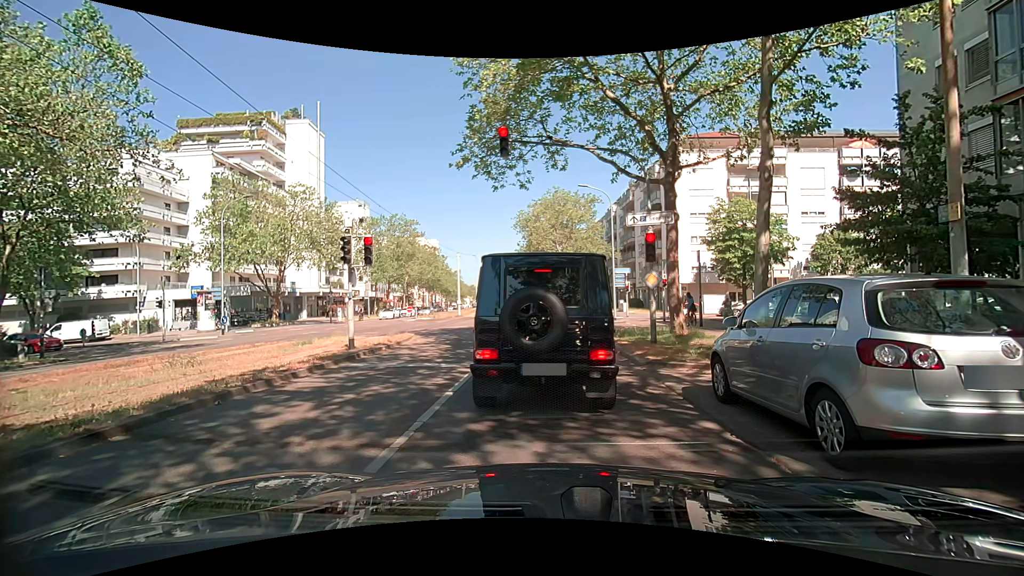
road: tertiary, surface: asphalt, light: Day
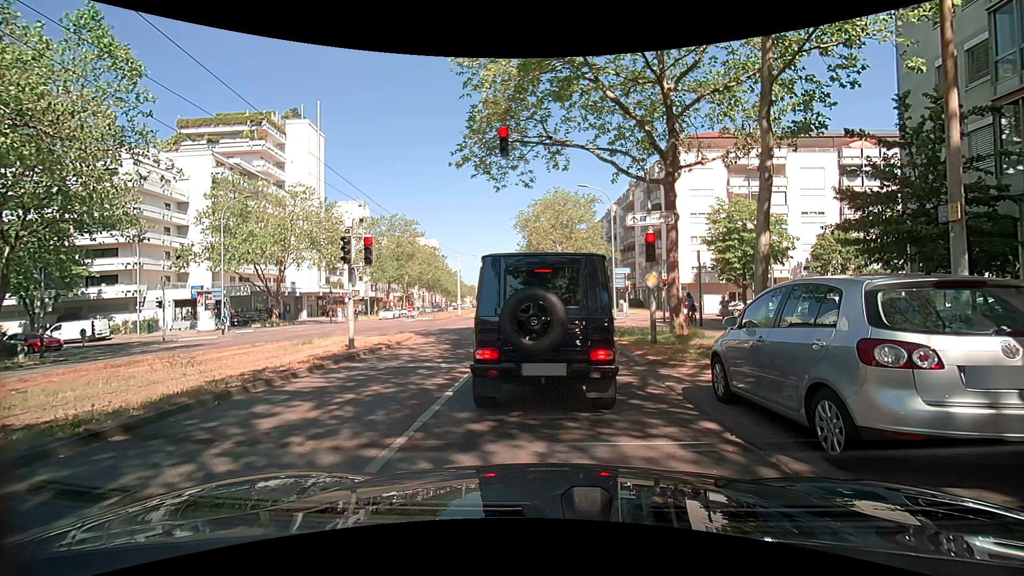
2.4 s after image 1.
(0.0, 0.0) m; 0°
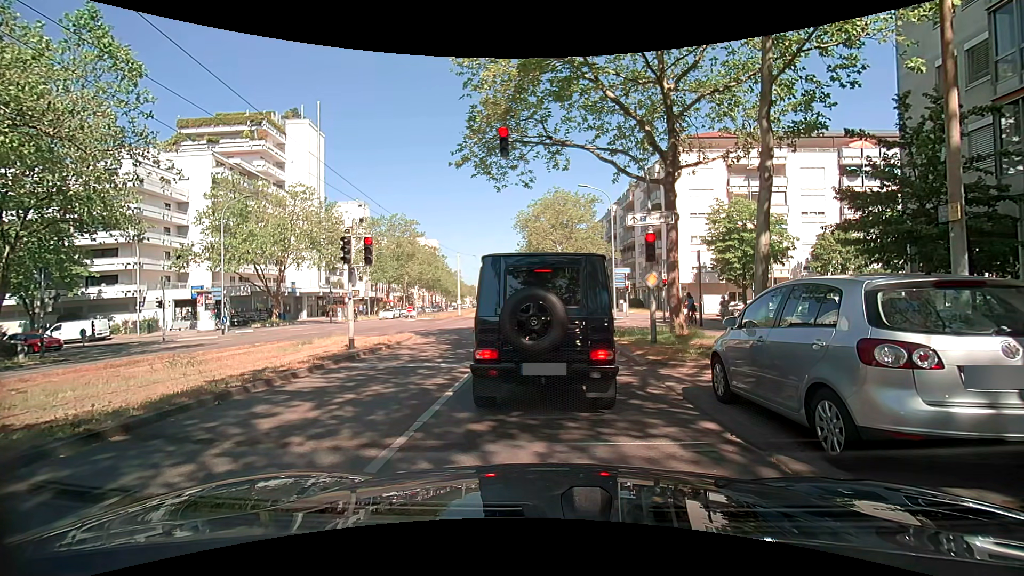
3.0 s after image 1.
(0.0, 0.0) m; 0°
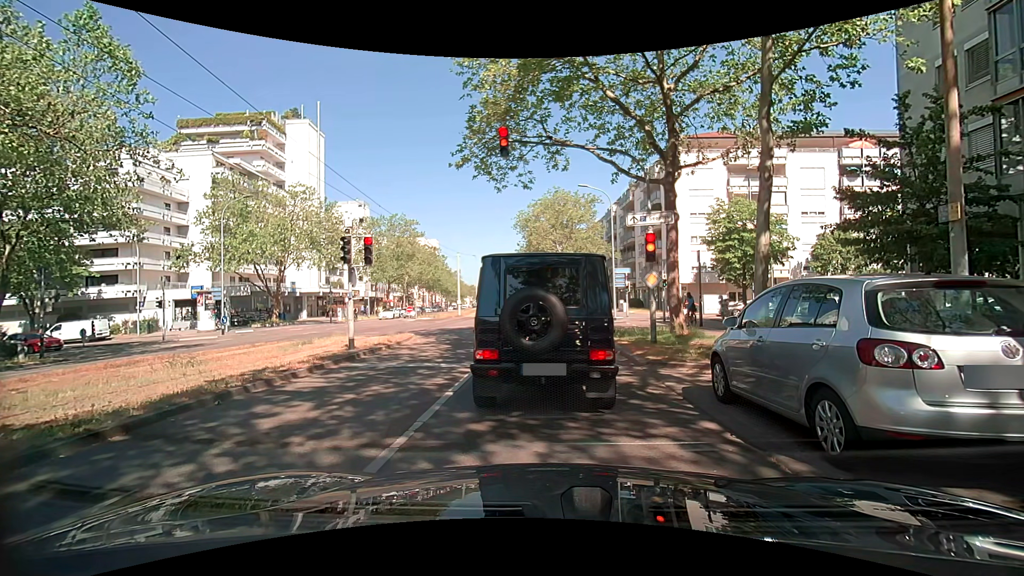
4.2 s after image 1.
(0.0, 0.0) m; 0°
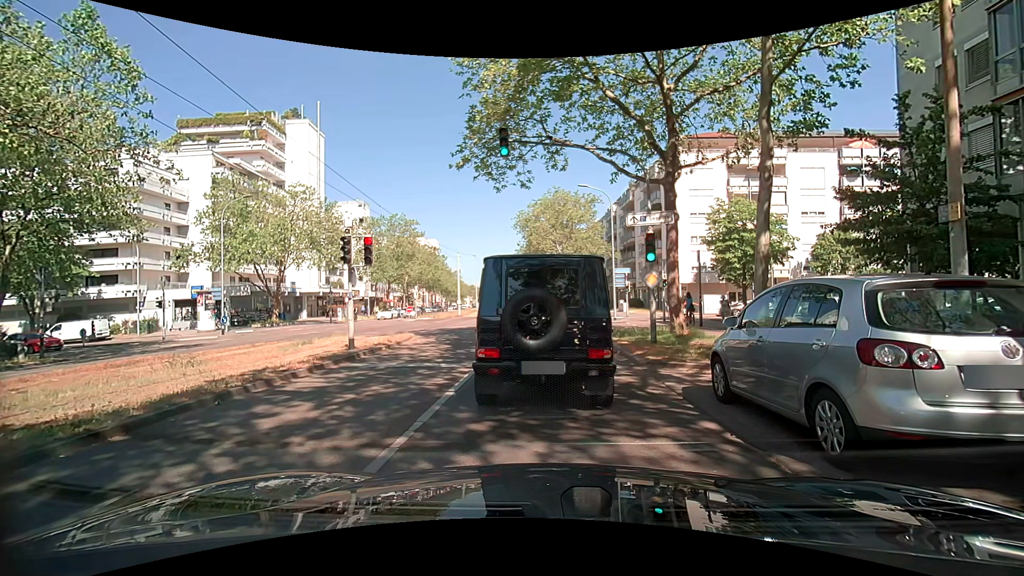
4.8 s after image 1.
(0.0, 0.0) m; 0°
